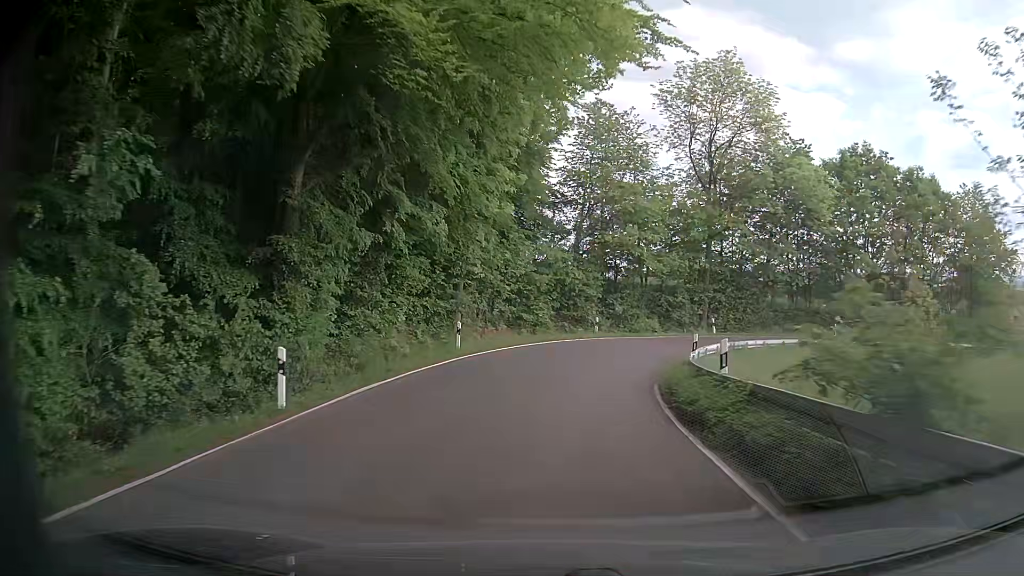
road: secondary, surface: asphalt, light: Day
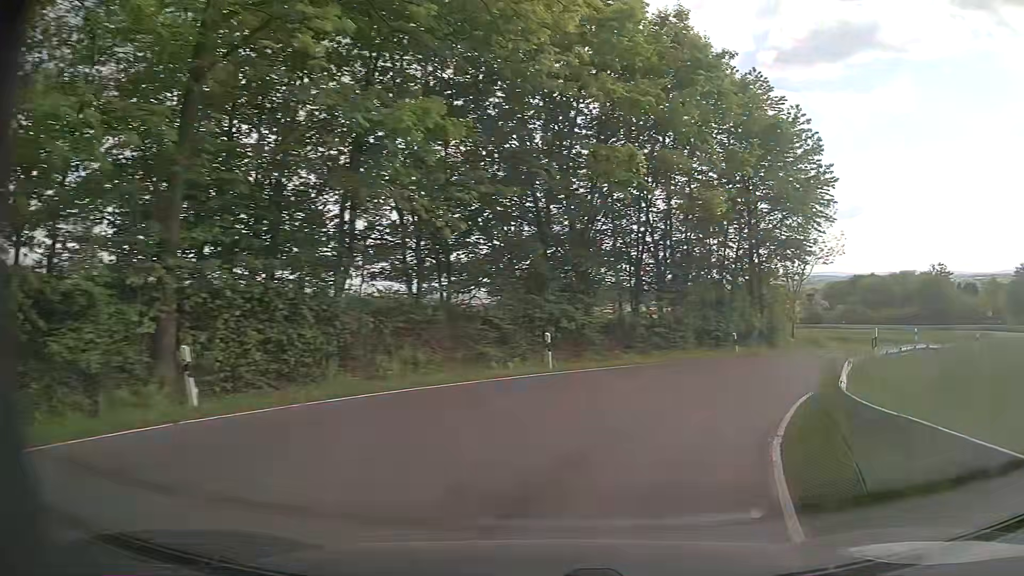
(+6.3, +31.1) m; +39°
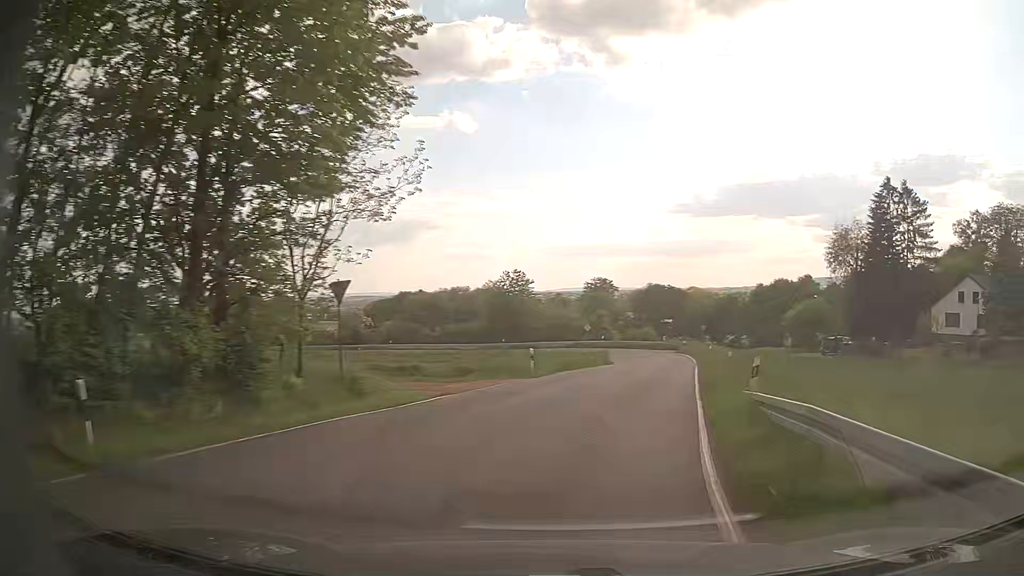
(+6.5, +18.1) m; +39°
(+1, +10) (+3, +20) (+6, +29) (+8, +39) (+10, +49) (+11, +59) (+9, +69) (+4, +77) (-2, +85) (-10, +91) m
